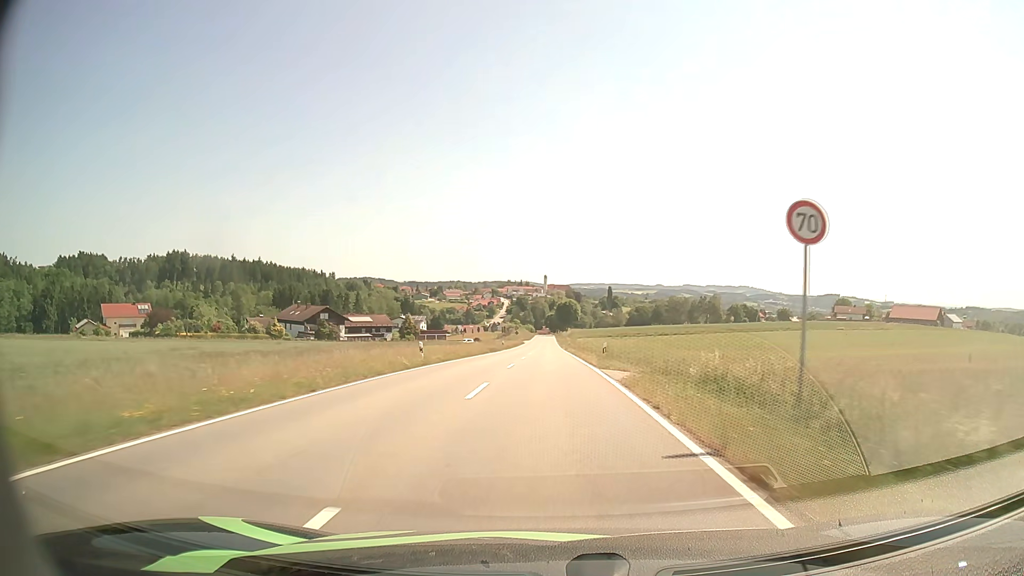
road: tertiary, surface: asphalt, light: Day
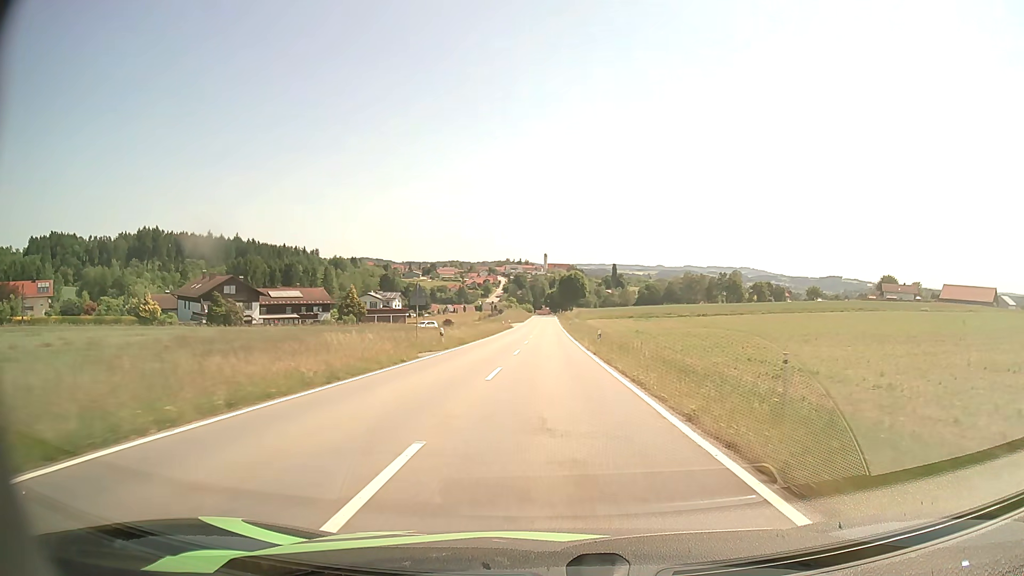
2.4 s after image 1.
(0.0, +46.4) m; 0°
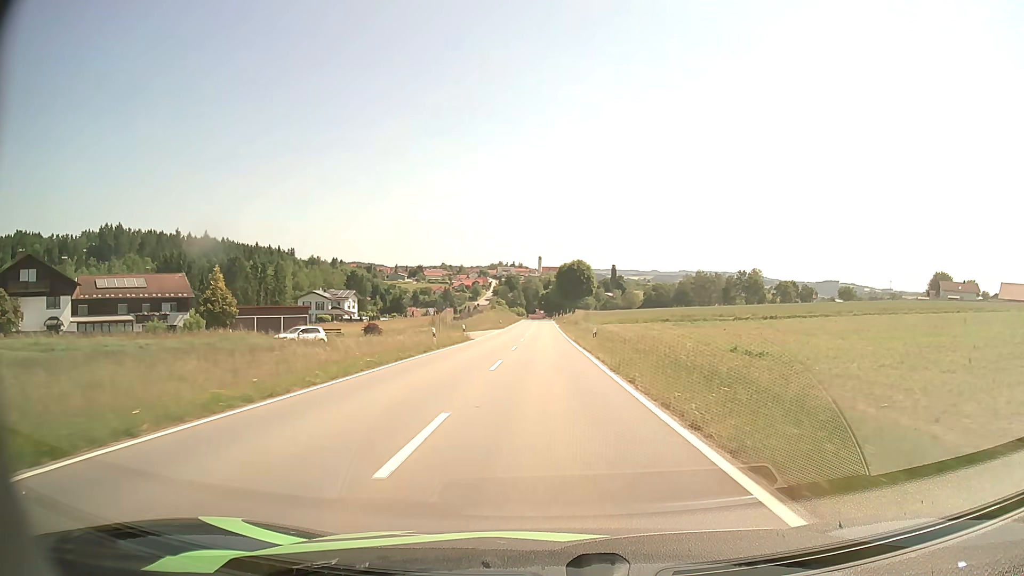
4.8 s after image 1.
(+0.1, +46.7) m; 0°
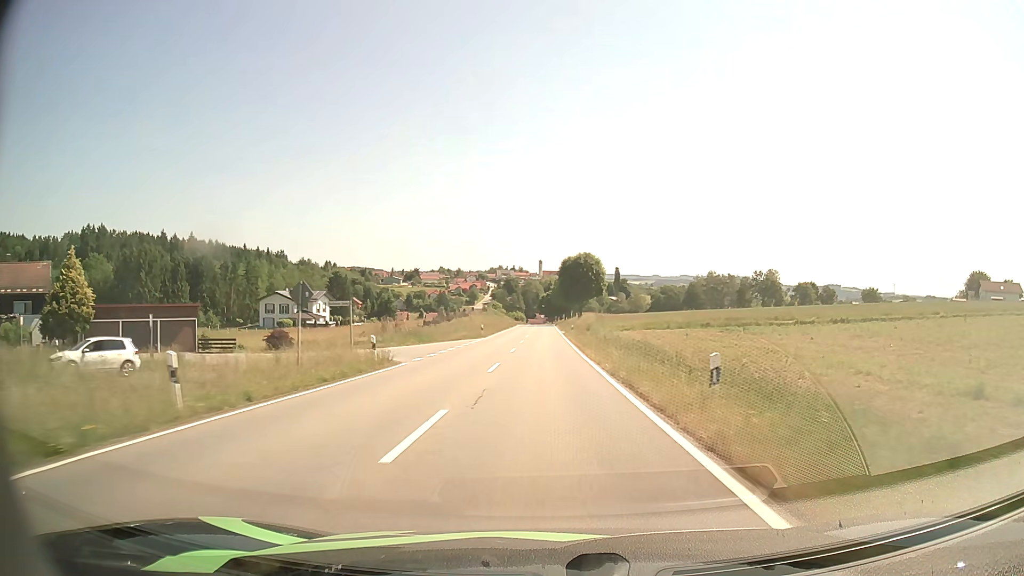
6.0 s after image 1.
(0.0, +24.1) m; 0°
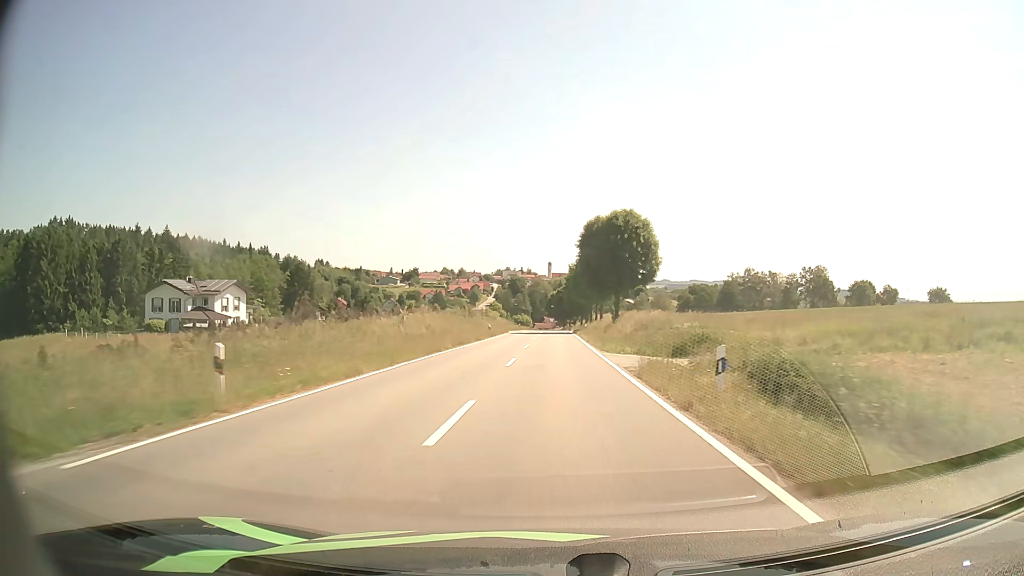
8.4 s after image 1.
(-0.3, +48.7) m; -1°
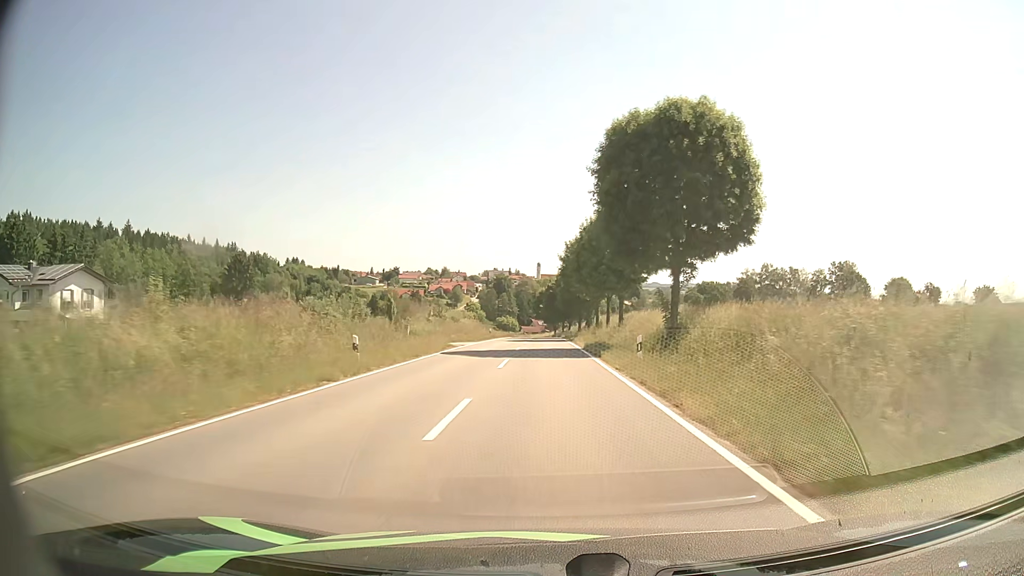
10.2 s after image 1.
(+0.3, +36.6) m; +1°
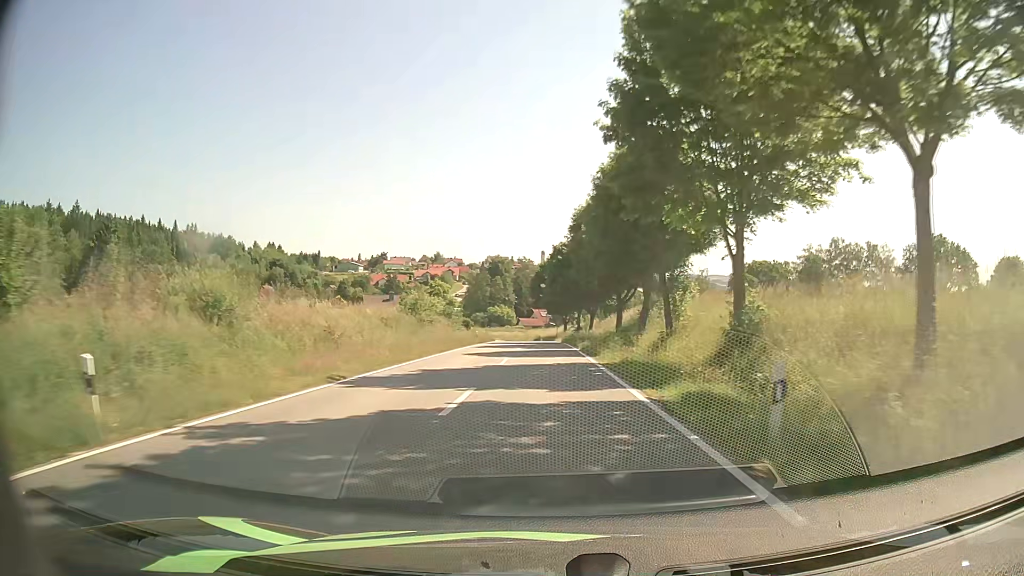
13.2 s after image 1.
(-0.1, +59.5) m; 0°
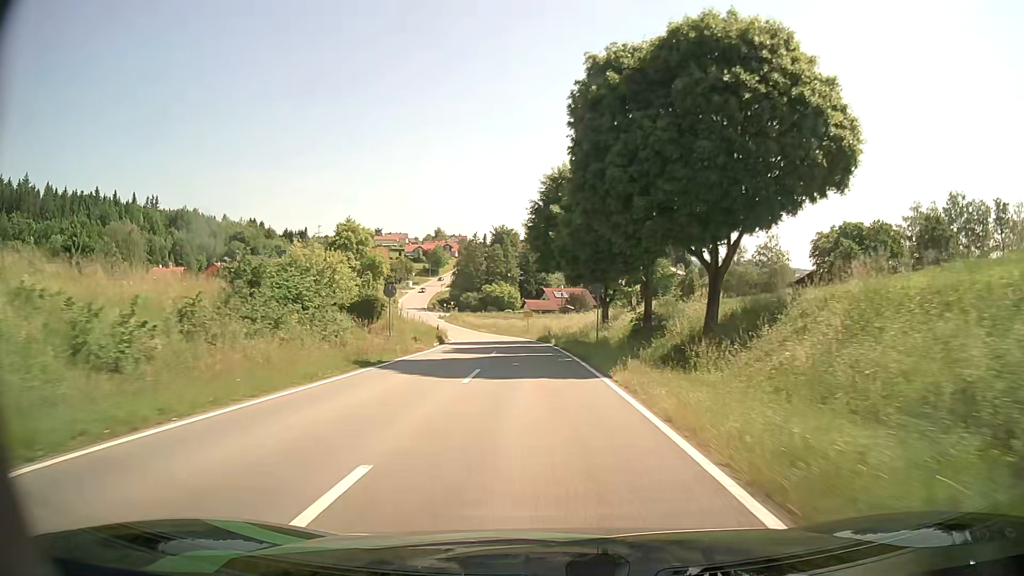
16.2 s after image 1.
(-0.2, +56.8) m; -1°
(0, +10) (0, +20) (-1, +30) (-1, +40) (-2, +50) (-3, +60) (-5, +70) (-7, +80) (-9, +89) (-11, +99) m
